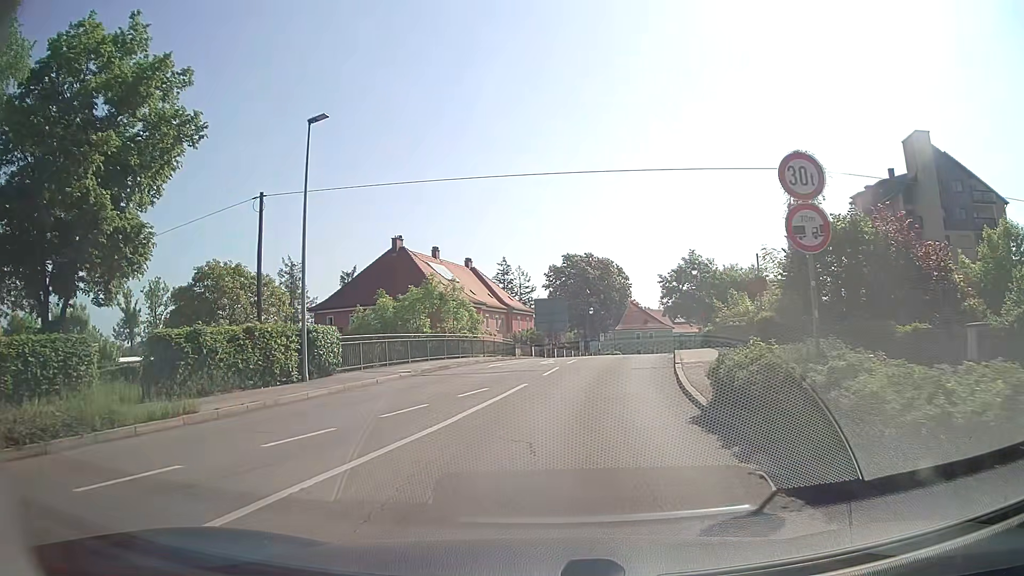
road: tertiary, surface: asphalt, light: Day
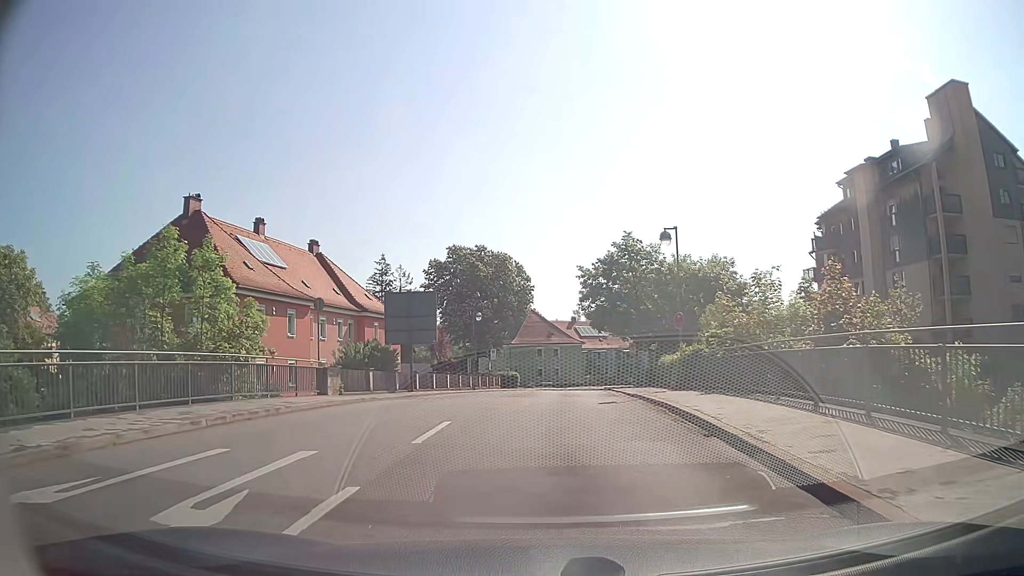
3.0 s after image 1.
(+1.7, +22.0) m; +9°
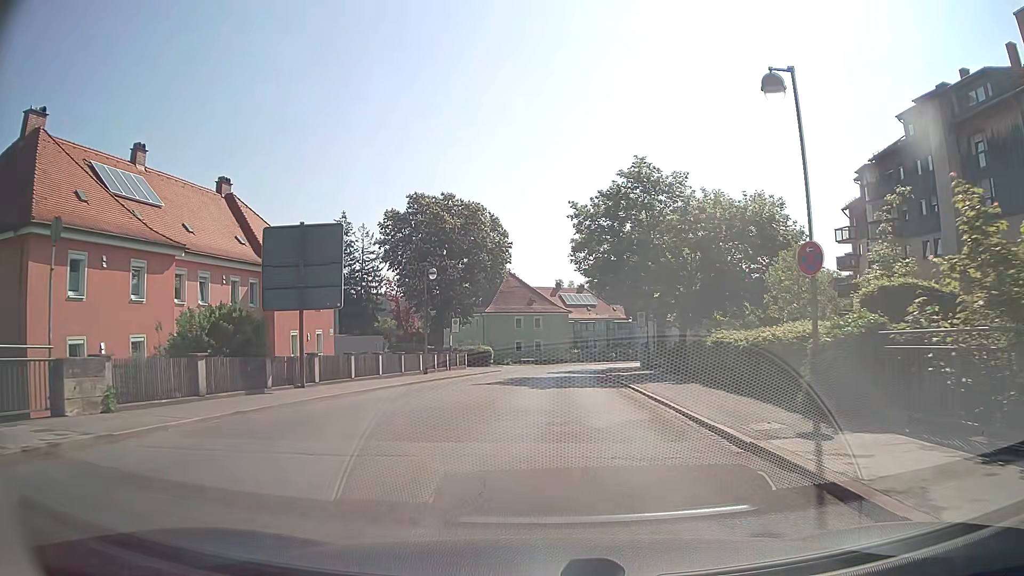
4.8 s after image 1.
(+0.2, +14.2) m; +2°
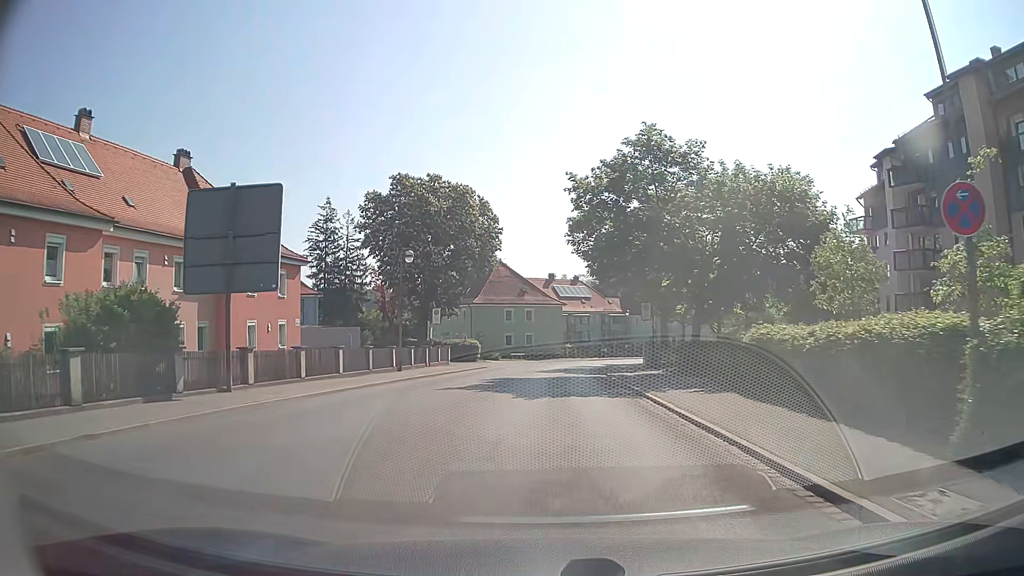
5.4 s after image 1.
(0.0, +4.9) m; -1°
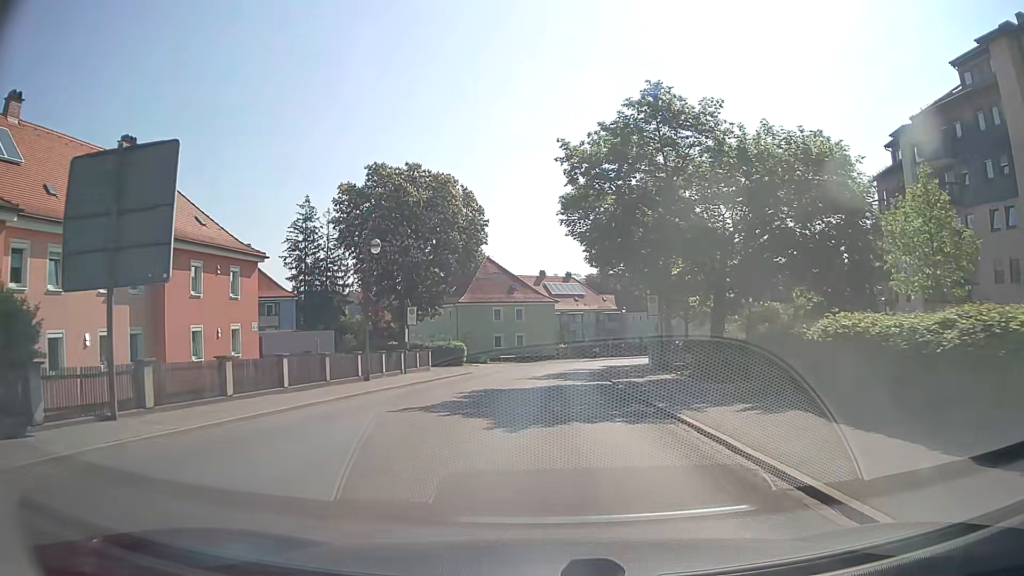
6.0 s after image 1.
(+0.1, +5.0) m; +2°
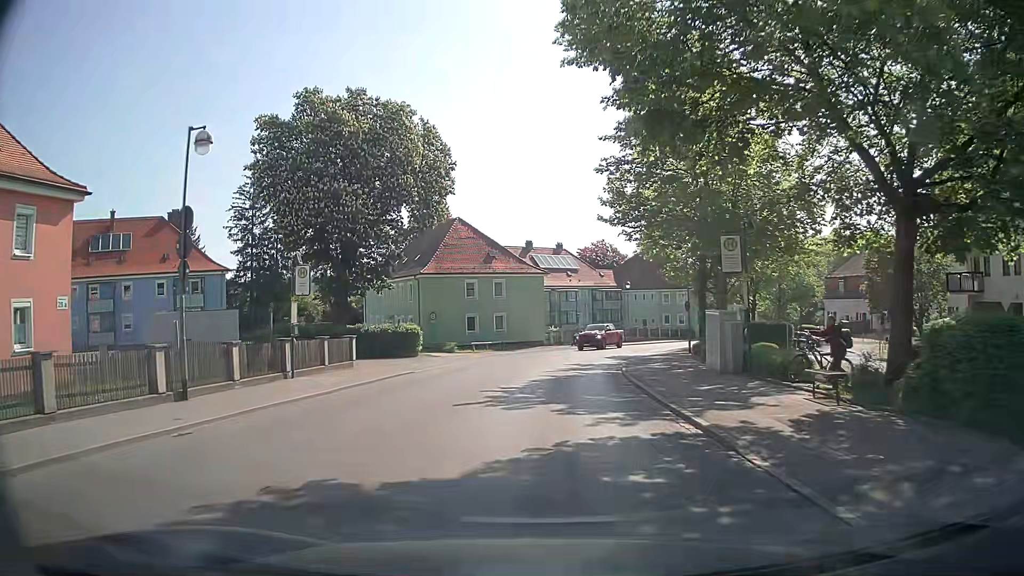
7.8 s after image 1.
(+0.1, +14.8) m; +1°
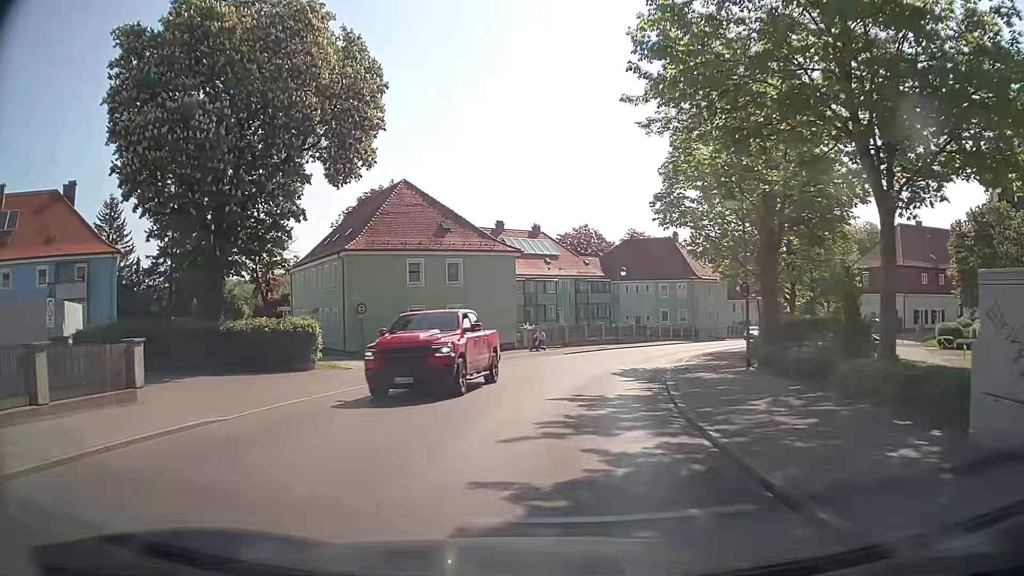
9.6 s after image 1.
(+0.1, +14.4) m; +1°
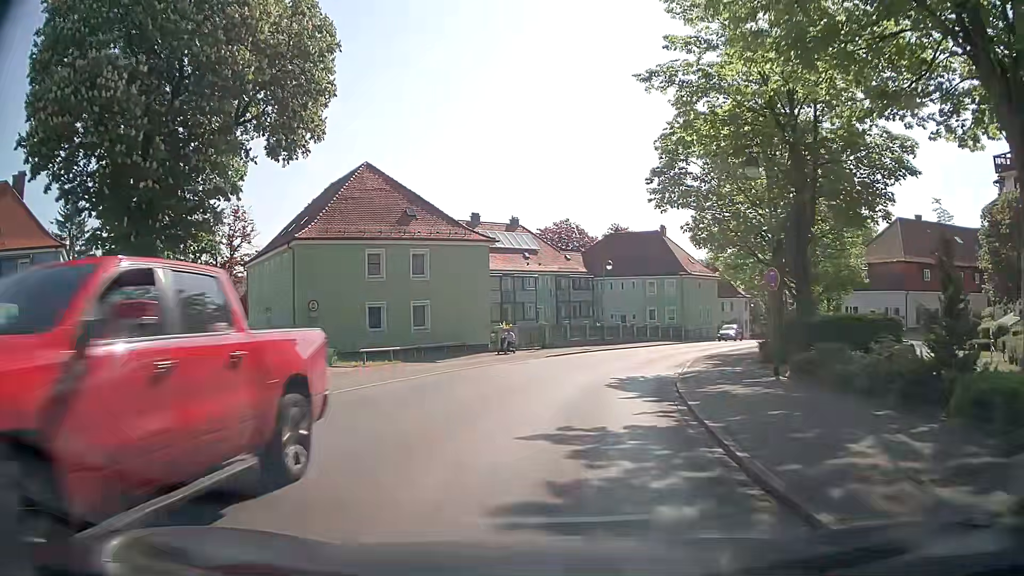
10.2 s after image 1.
(+0.1, +4.8) m; +1°
(+1, +10) (+2, +20) (+5, +30) (+8, +39) (+13, +48) (+18, +56) (+23, +65) (+28, +73) (+33, +82) (+38, +91) m
